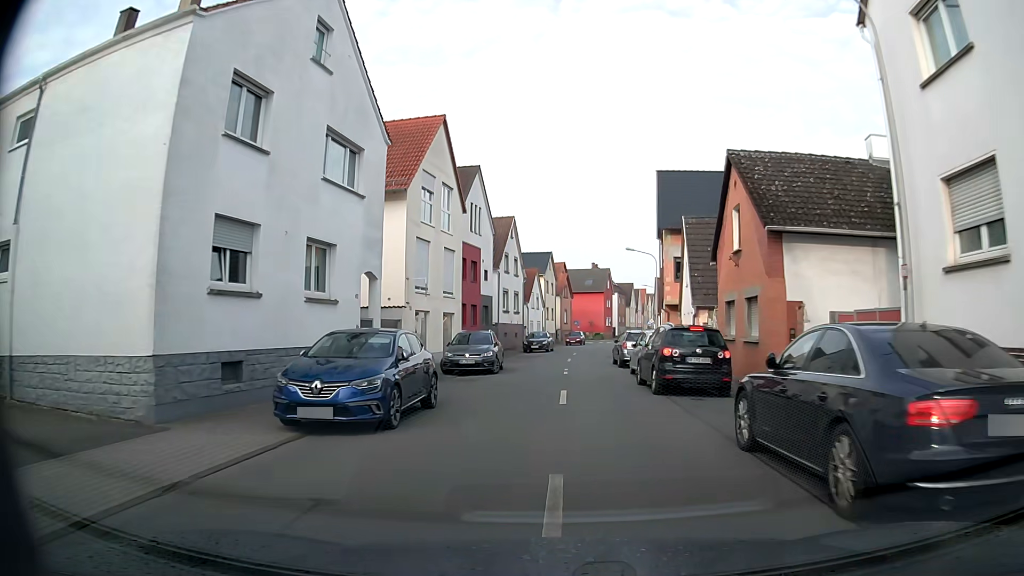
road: tertiary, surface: asphalt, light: Day
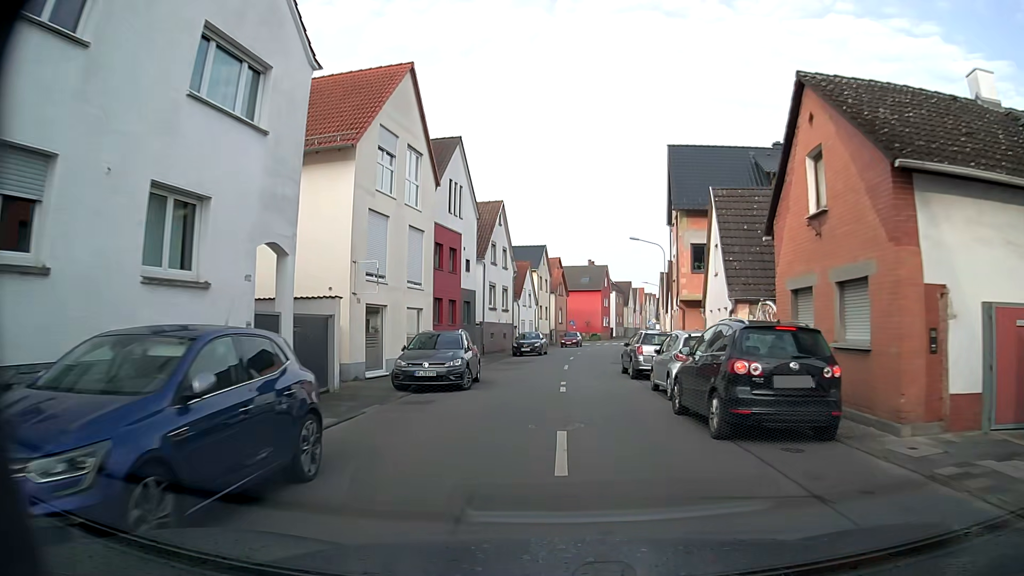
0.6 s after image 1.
(0.0, +6.2) m; -2°
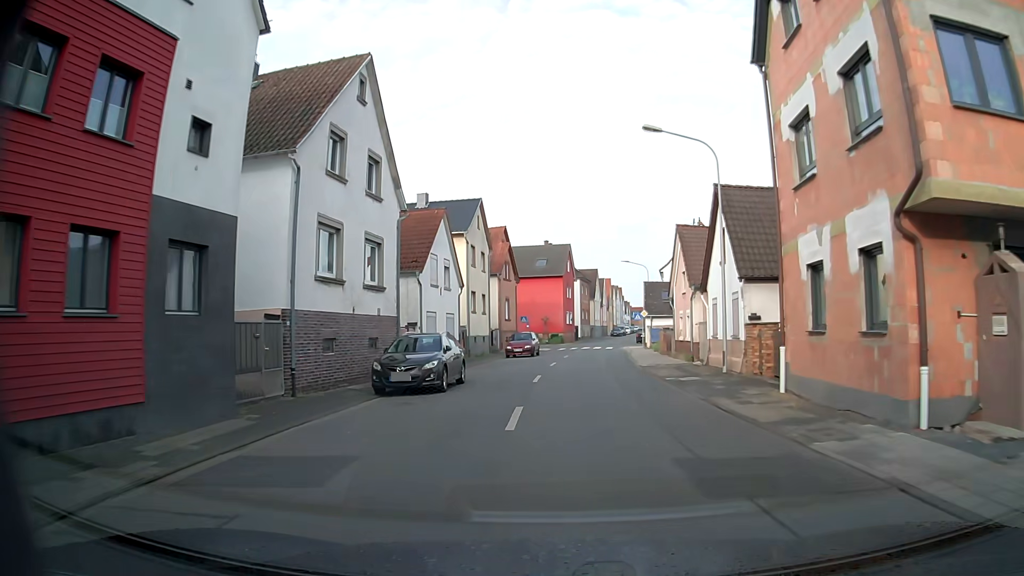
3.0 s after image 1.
(+1.6, +24.6) m; +6°
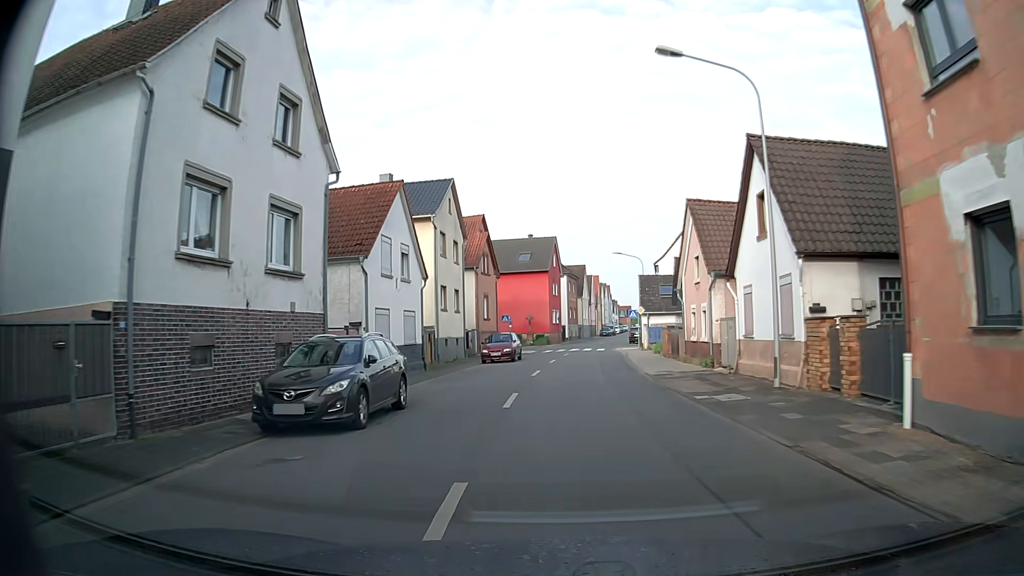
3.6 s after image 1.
(+0.1, +6.1) m; +3°
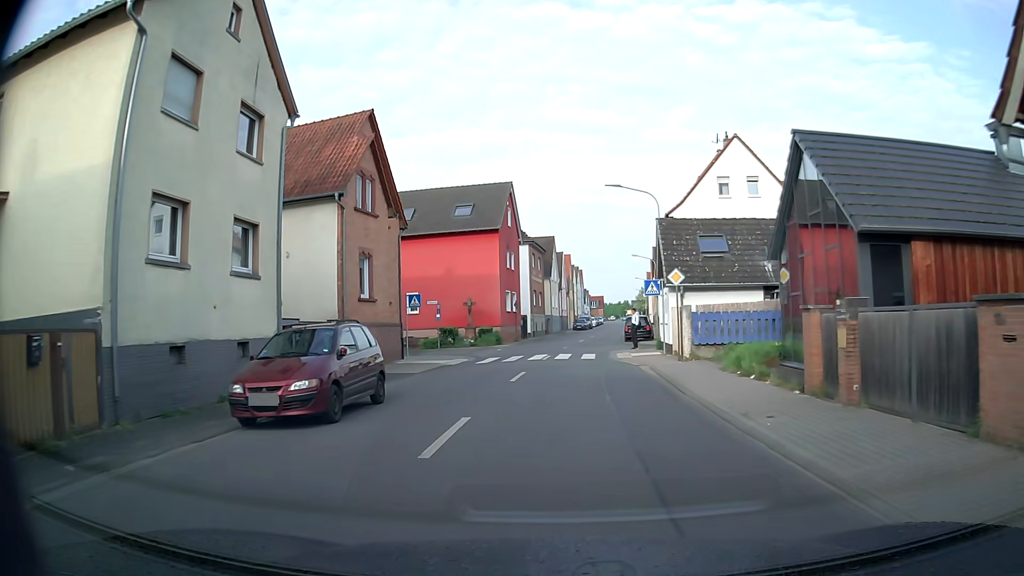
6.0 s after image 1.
(+0.1, +23.9) m; +2°
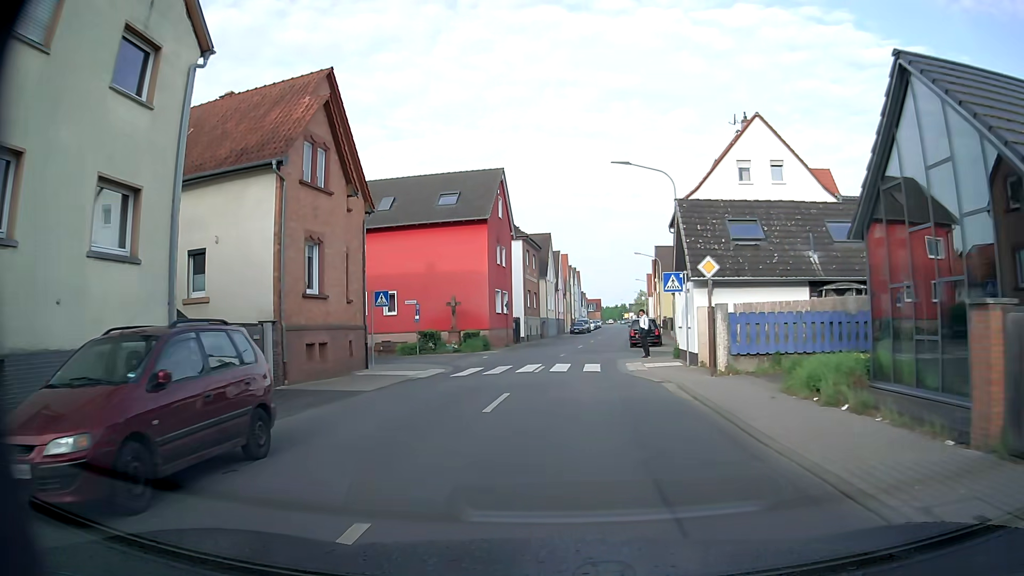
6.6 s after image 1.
(0.0, +5.1) m; 0°
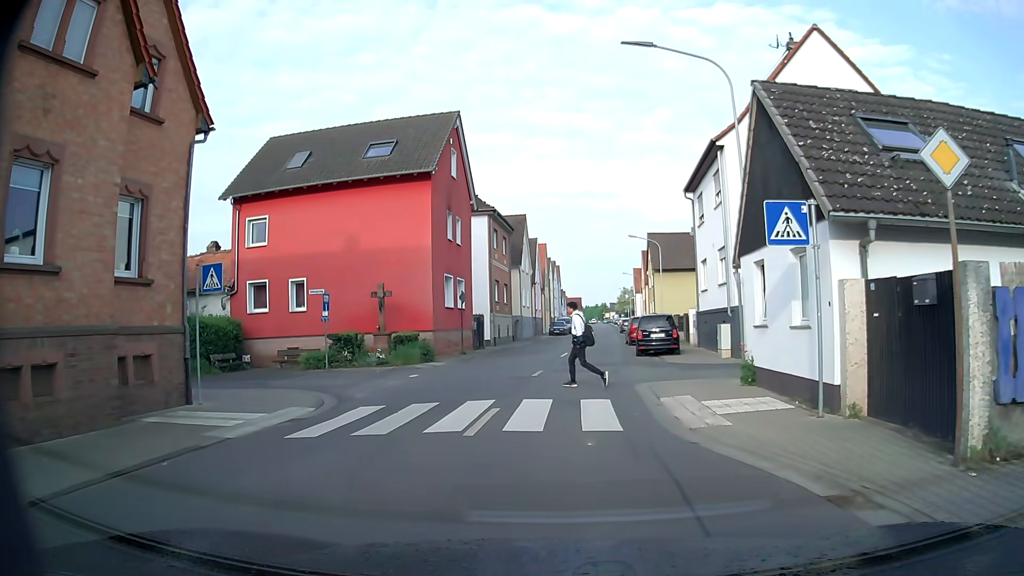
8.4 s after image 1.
(0.0, +11.2) m; +2°
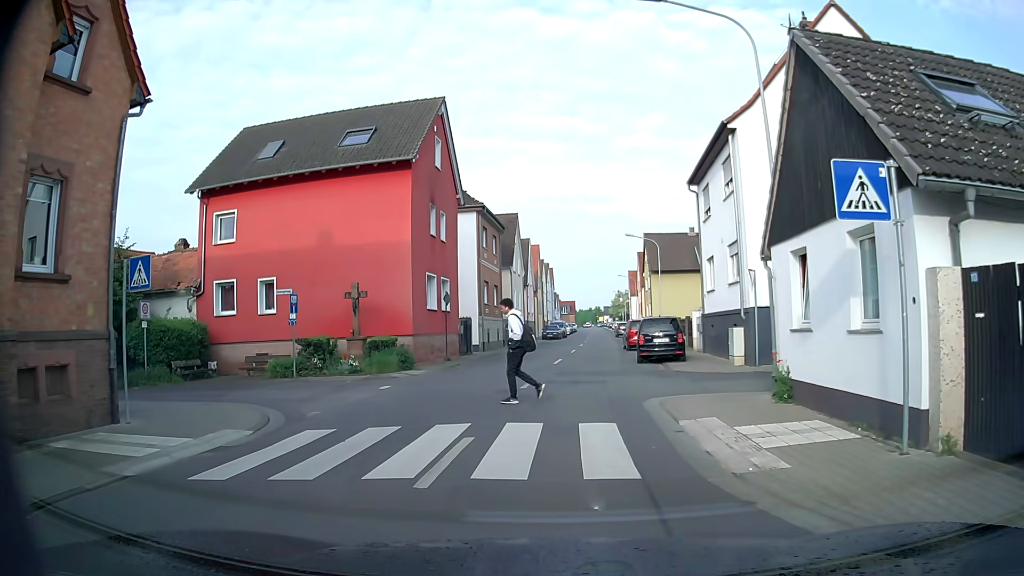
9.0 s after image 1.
(0.0, +2.4) m; 0°
(+1, +10) (+1, +20) (+2, +30) (+2, +40) (+3, +50) (+4, +60) (+5, +70) (+6, +80) (+6, +90) (+7, +100) m
